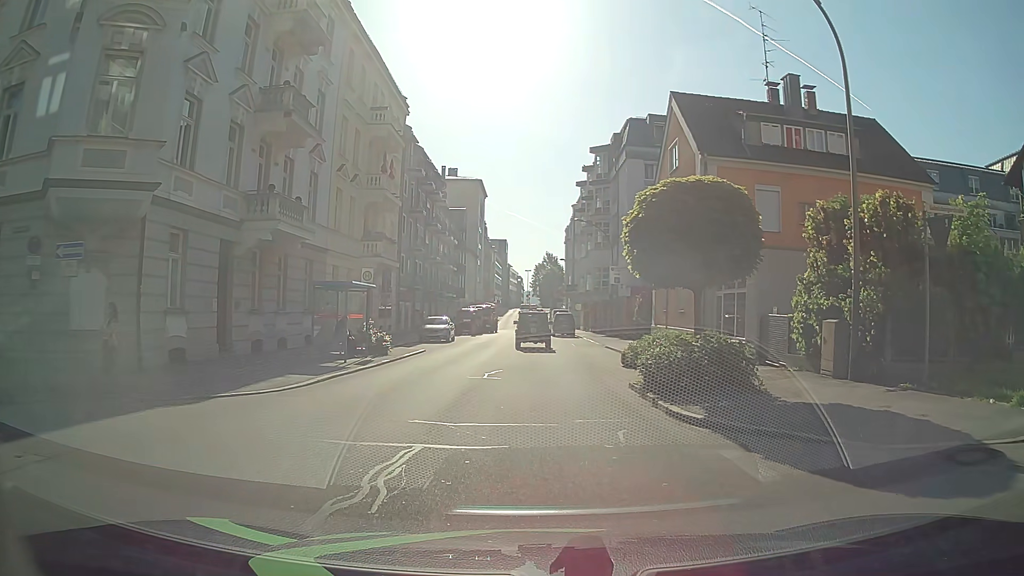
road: tertiary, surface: asphalt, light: Day
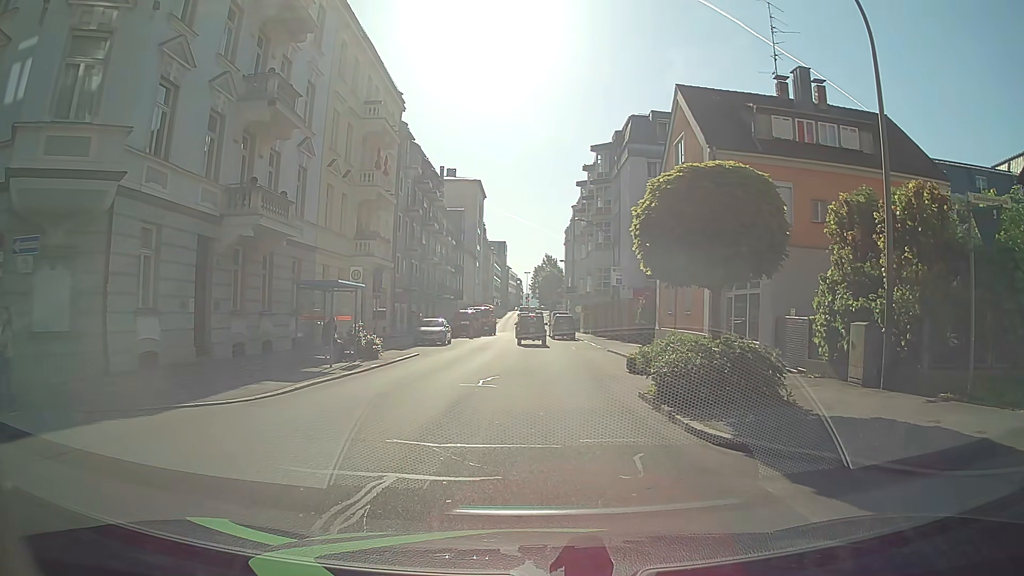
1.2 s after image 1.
(0.0, +1.3) m; -1°
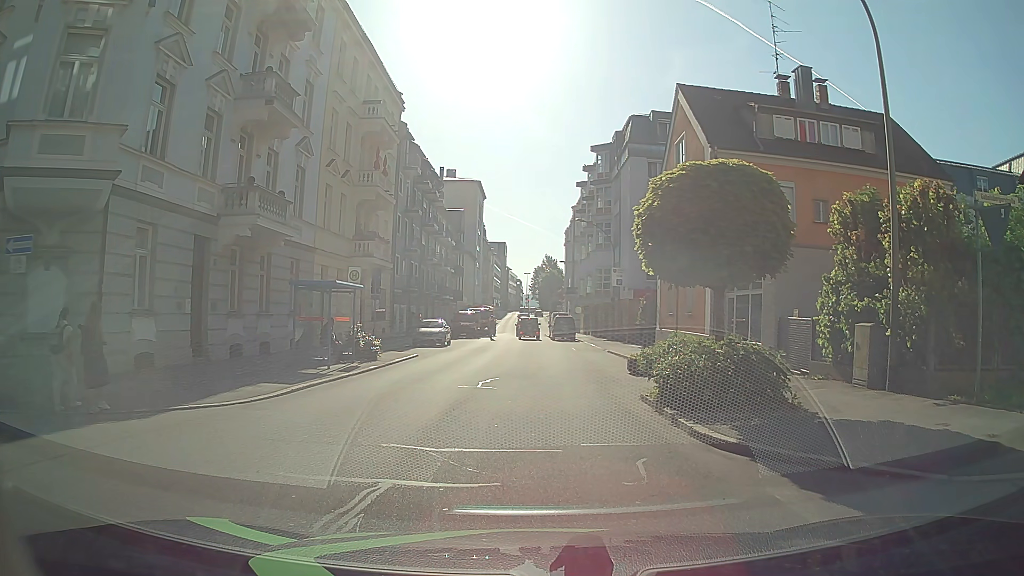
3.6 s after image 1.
(0.0, +0.3) m; 0°
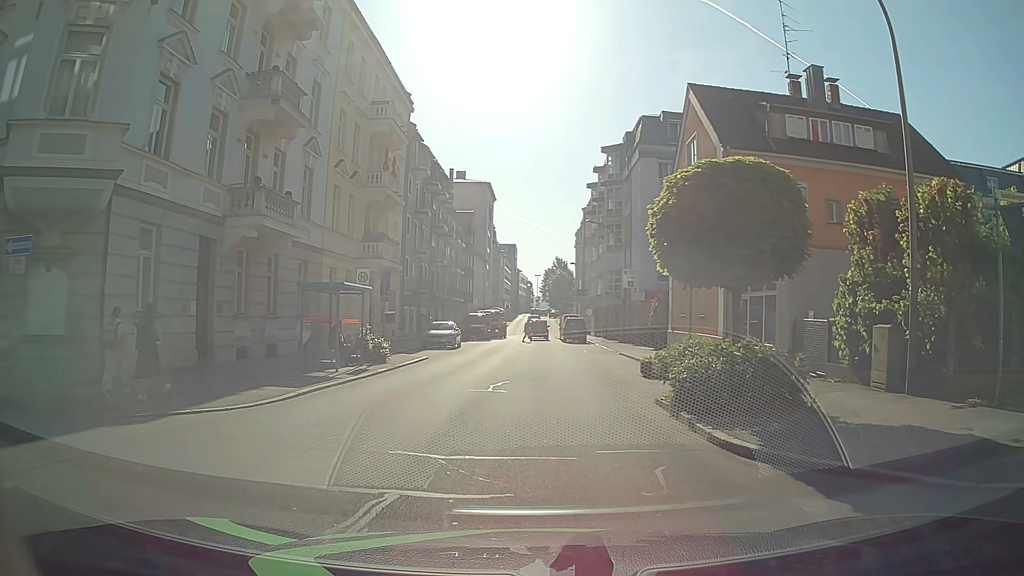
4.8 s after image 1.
(0.0, +0.3) m; 0°
